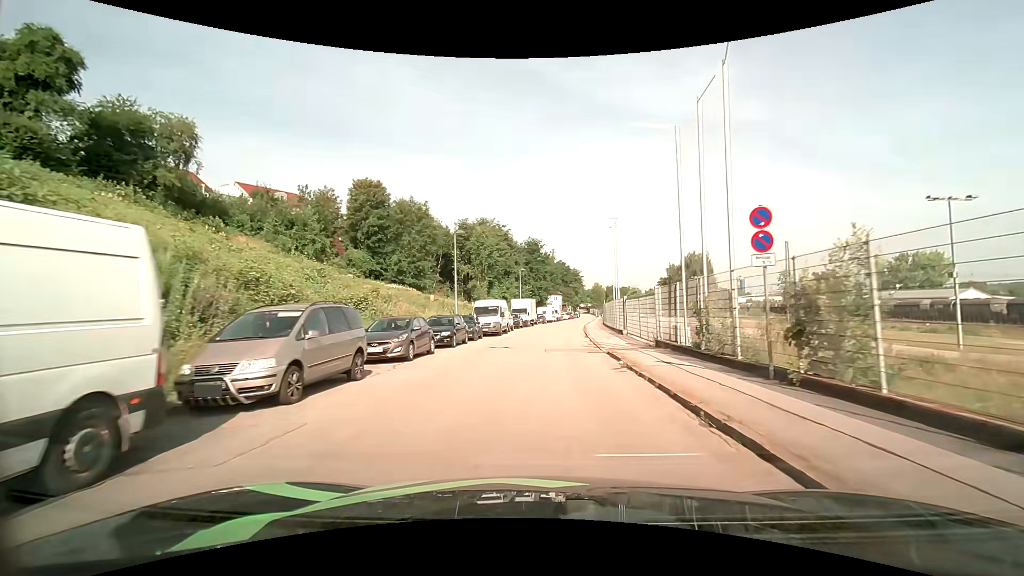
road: residential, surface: asphalt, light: Day
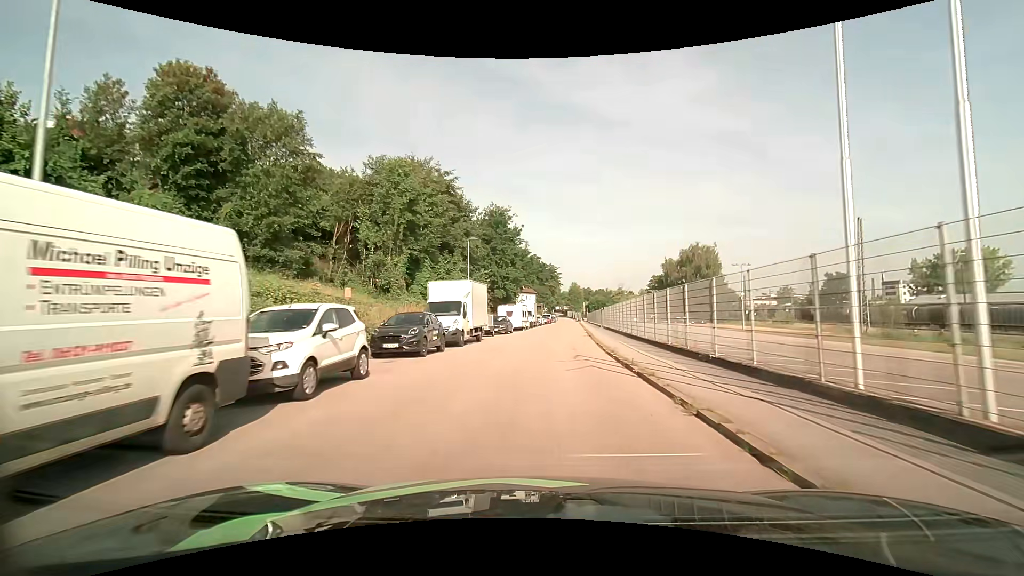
(+0.9, +31.8) m; +3°
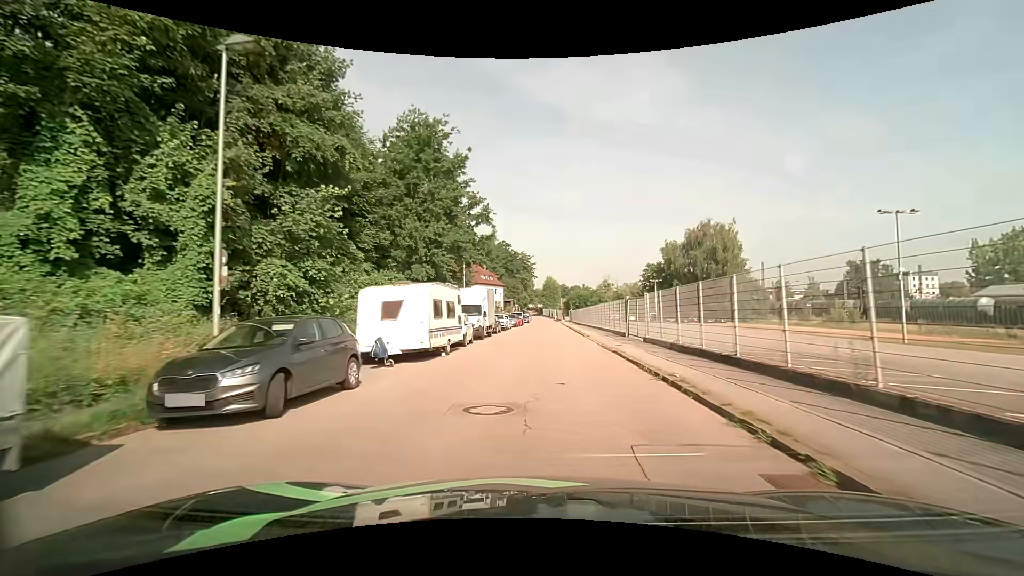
(+1.0, +31.1) m; +4°
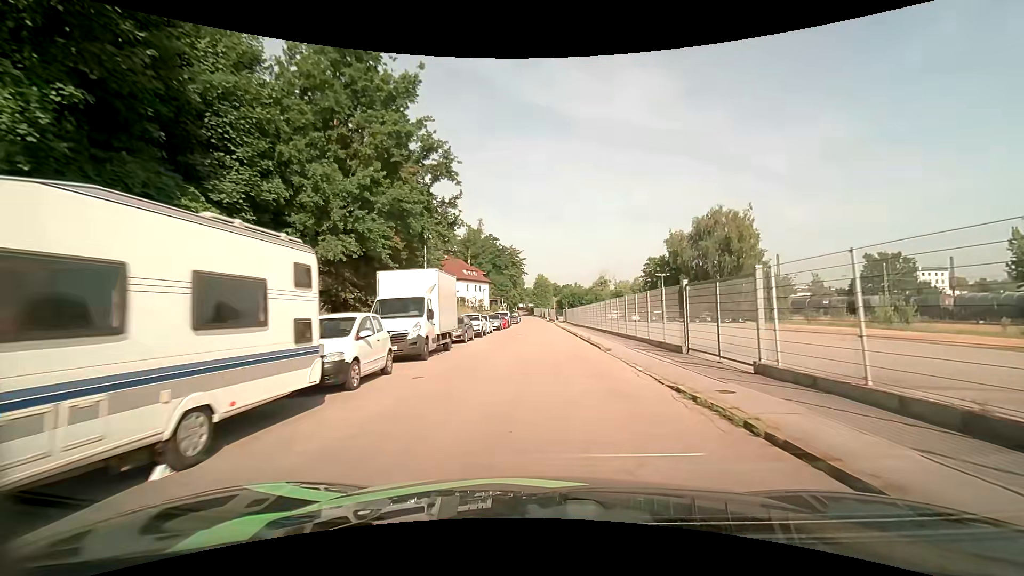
(+0.1, +12.6) m; +1°
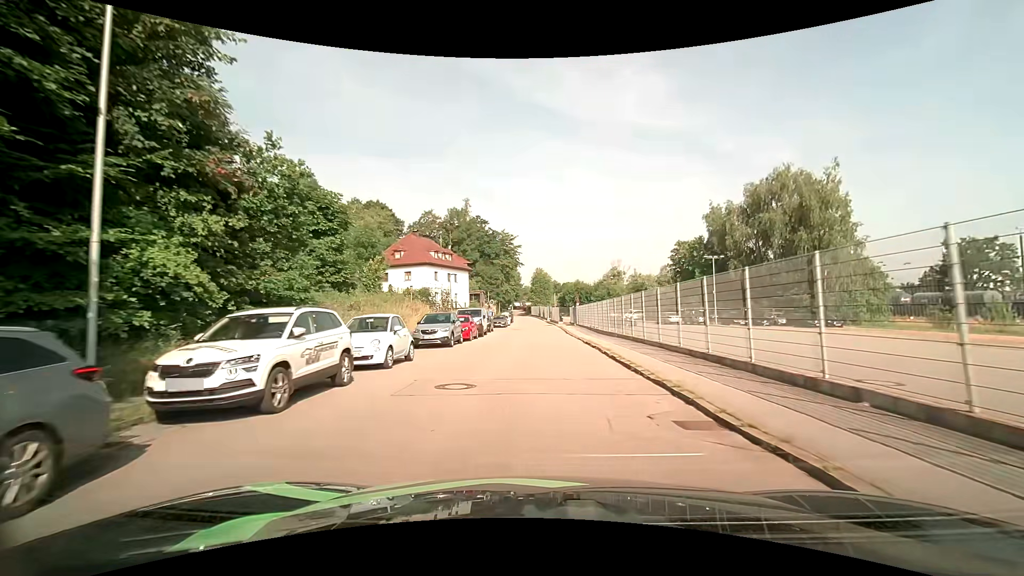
(+0.1, +25.4) m; 0°
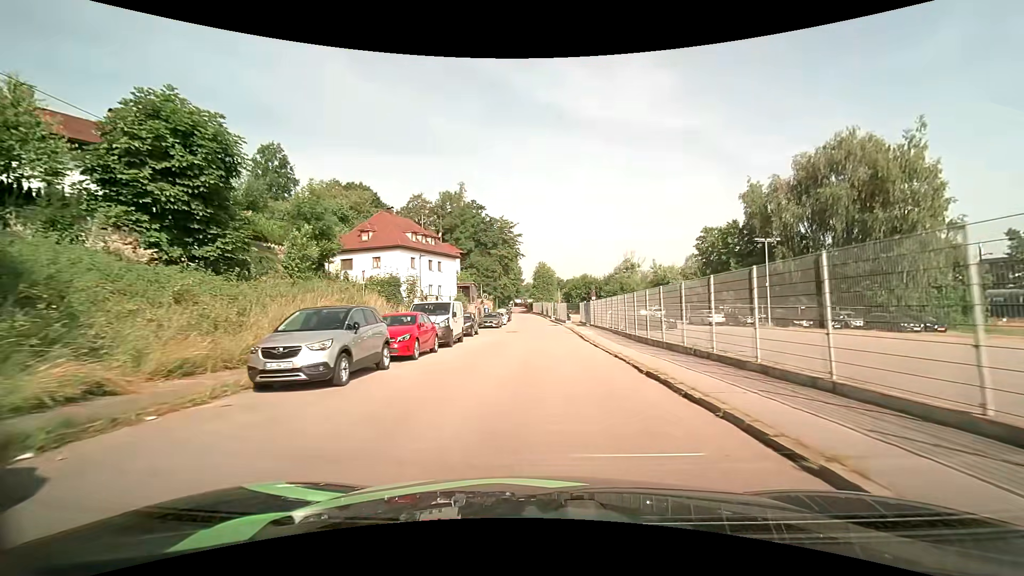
(+0.1, +12.7) m; 0°
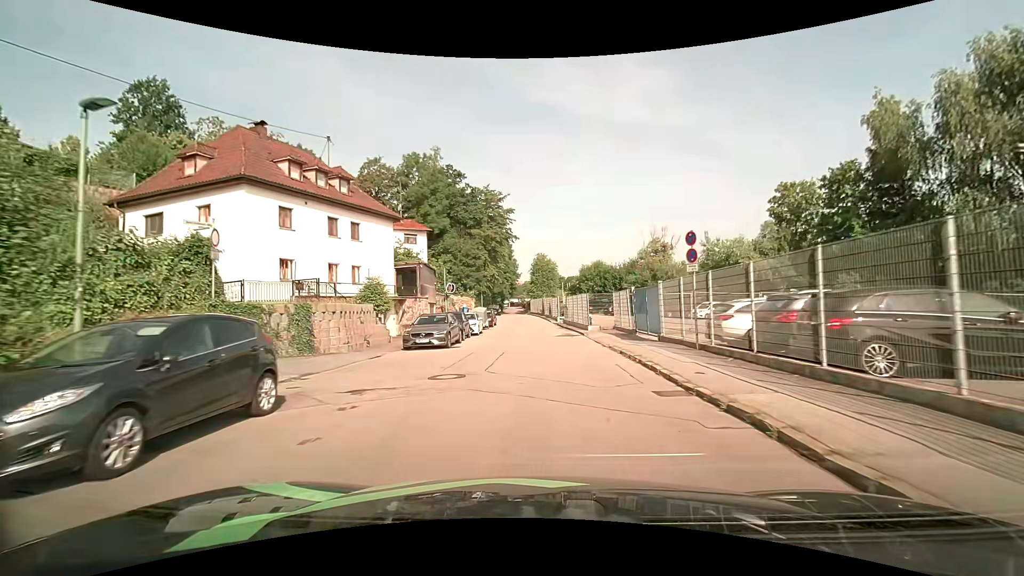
(0.0, +24.9) m; 0°
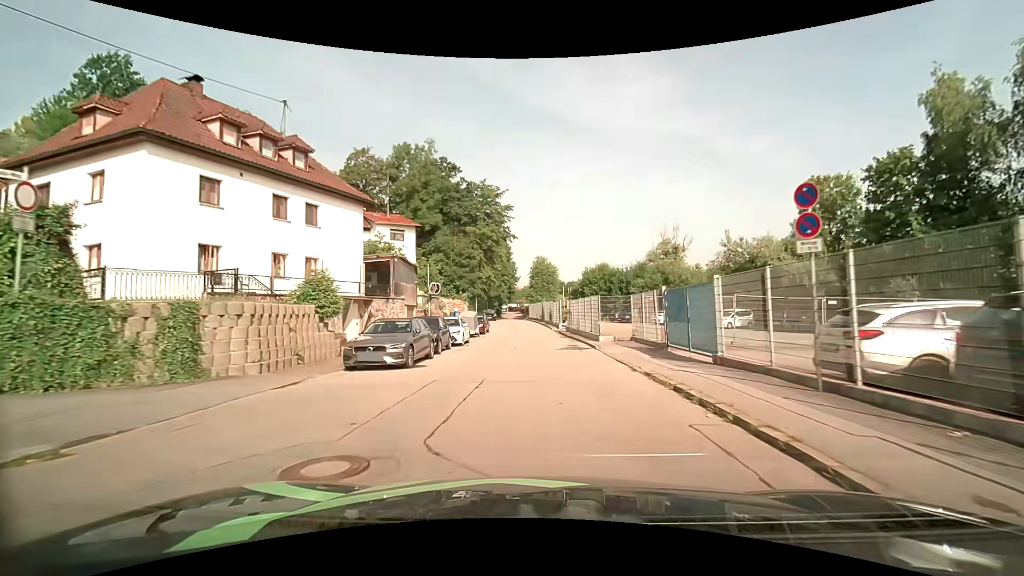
(0.0, +5.9) m; 0°
(0, +10) (0, +20) (0, +30) (-1, +40) (-1, +50) (-2, +60) (-3, +70) (-4, +80) (-4, +90) (-4, +100) m
